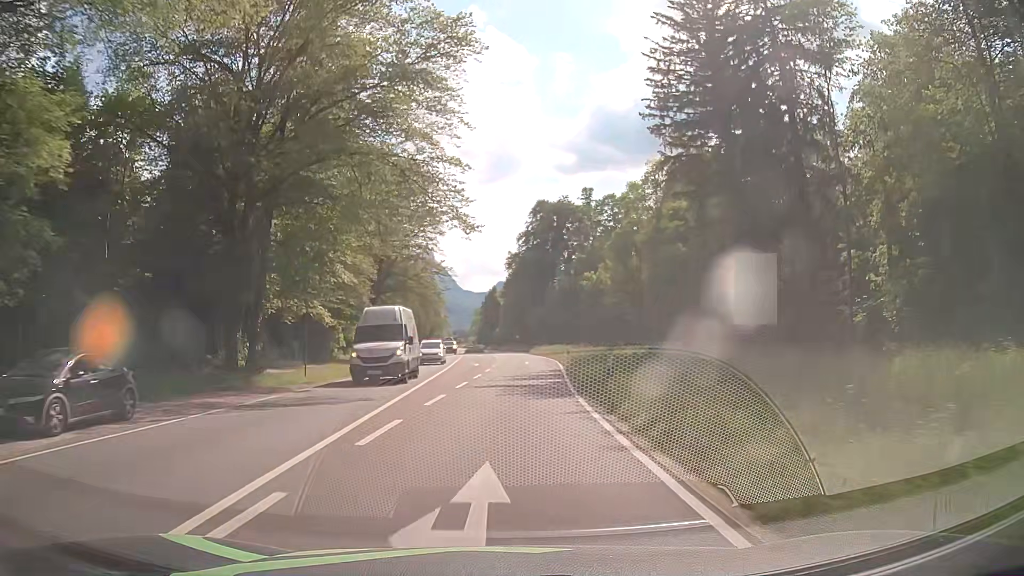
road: primary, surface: asphalt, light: Day
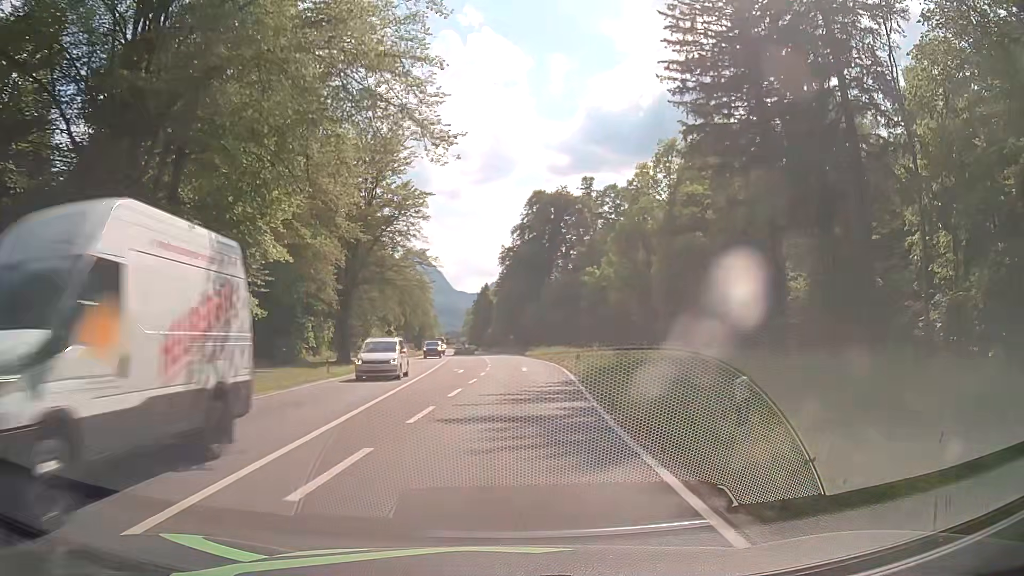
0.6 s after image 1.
(0.0, +9.1) m; 0°
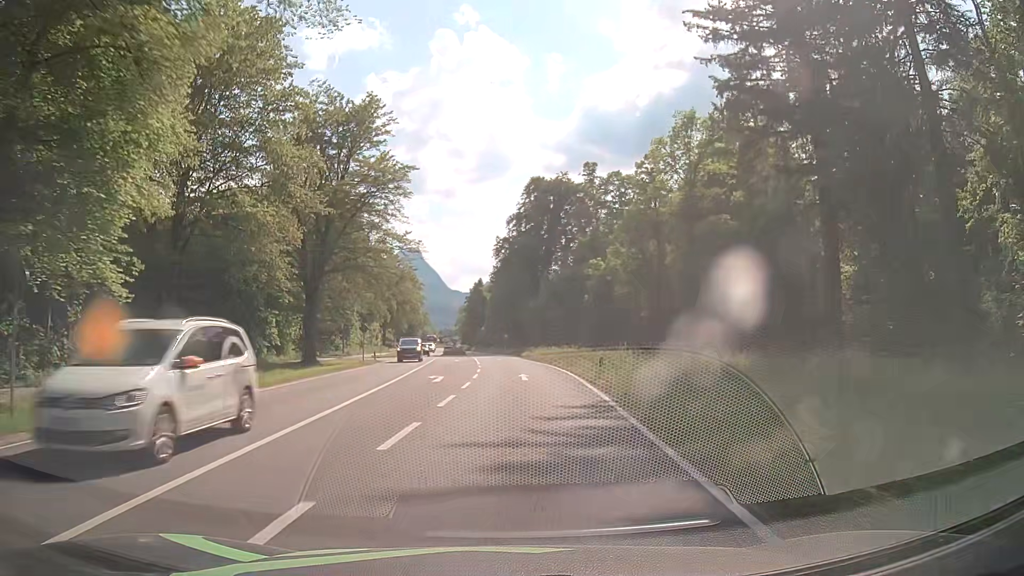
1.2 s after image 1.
(+0.1, +9.1) m; +1°
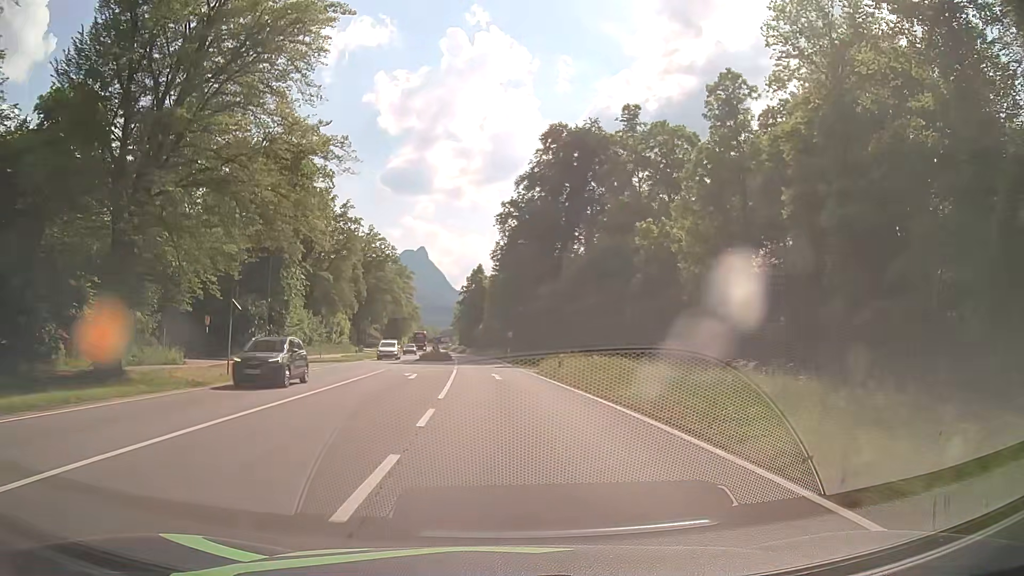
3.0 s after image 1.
(-0.2, +27.3) m; -1°
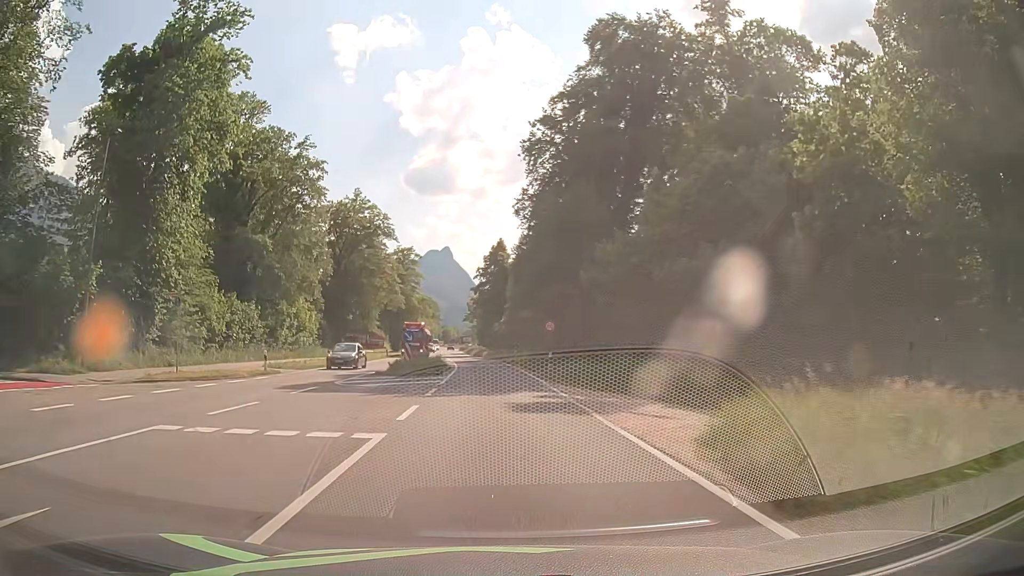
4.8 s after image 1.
(-0.2, +27.3) m; -2°
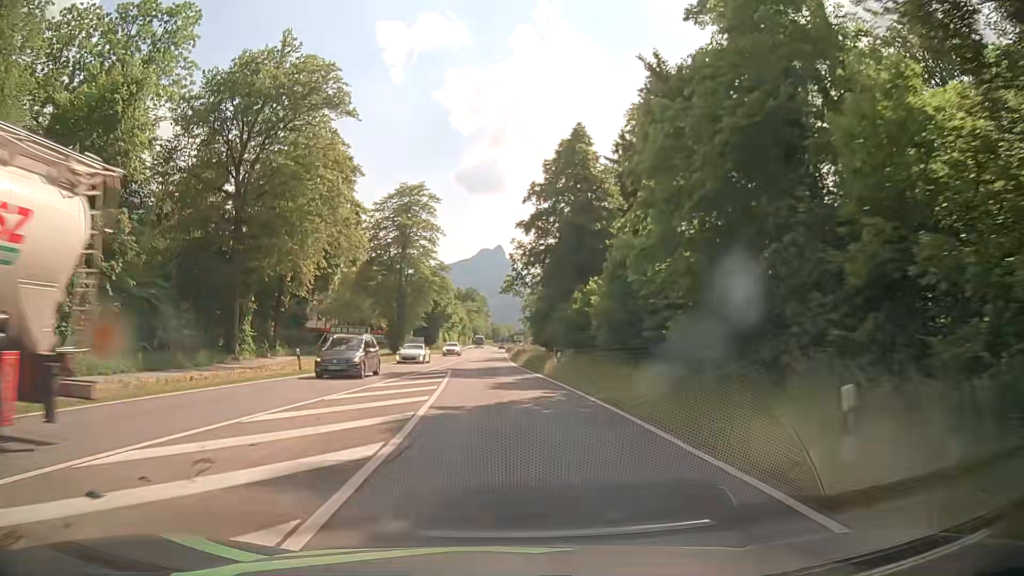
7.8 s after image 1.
(-1.9, +45.6) m; -4°
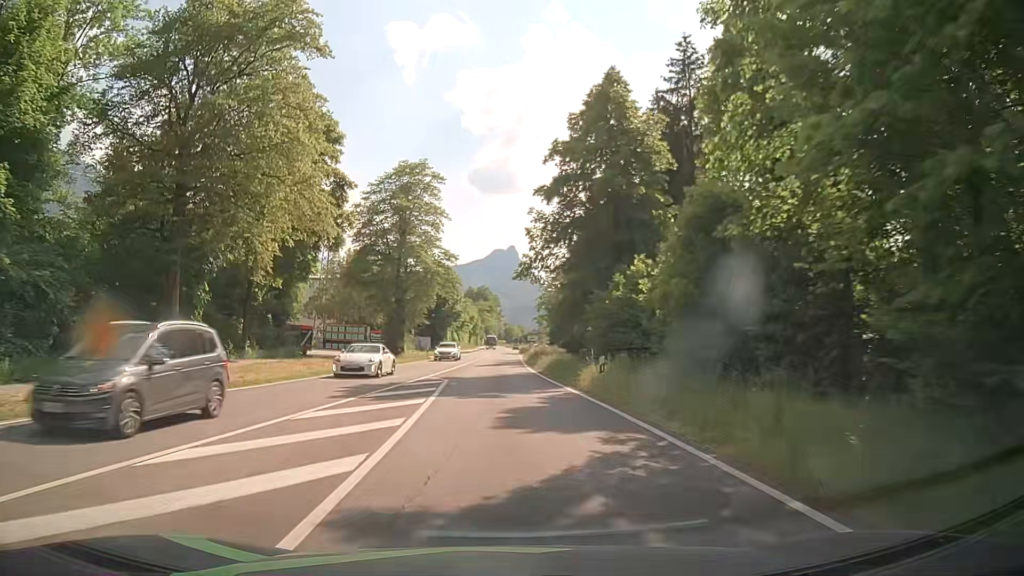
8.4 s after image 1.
(-0.1, +9.2) m; -1°
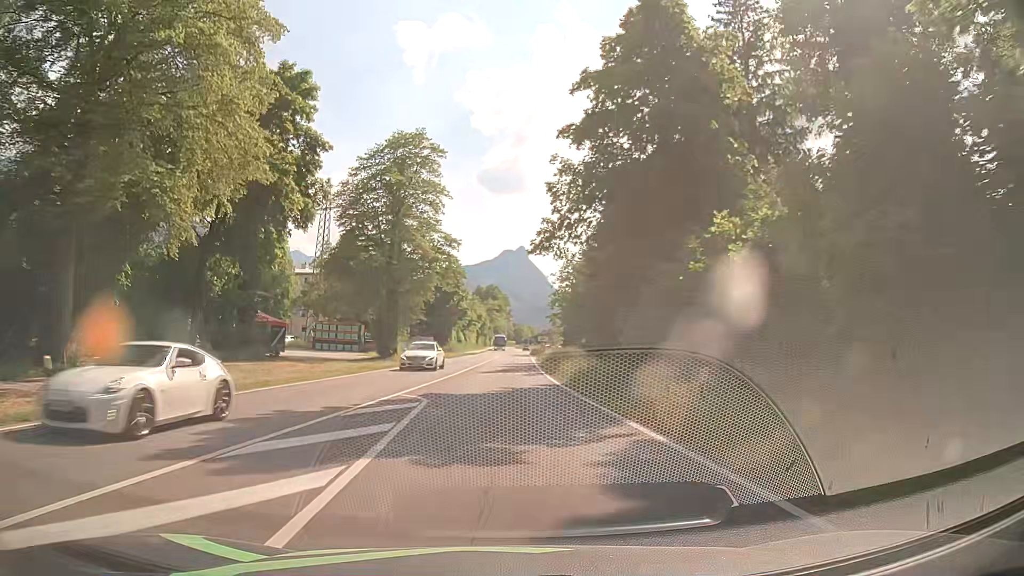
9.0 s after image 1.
(-0.1, +9.2) m; -1°
(0, +10) (0, +20) (0, +30) (0, +40) (0, +50) (+1, +60) (+1, +70) (+1, +80) (+1, +90) (+1, +100) m
